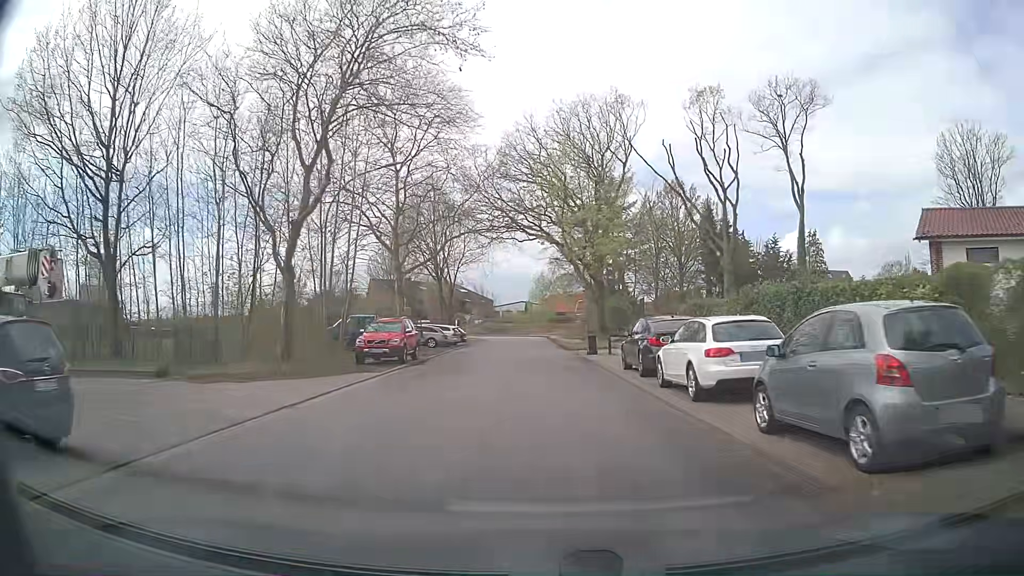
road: residential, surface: asphalt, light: Day
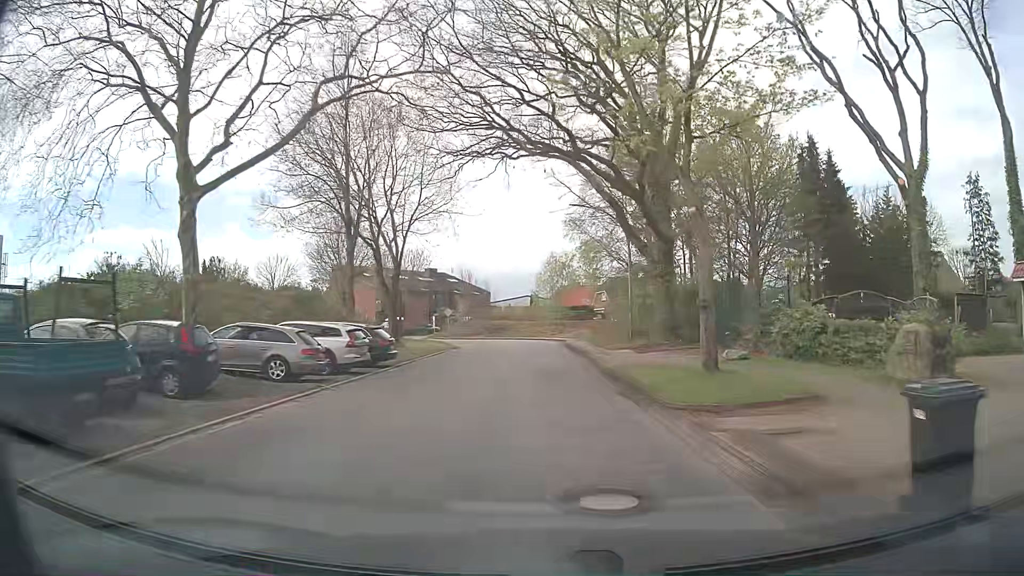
(-0.1, +26.9) m; 0°
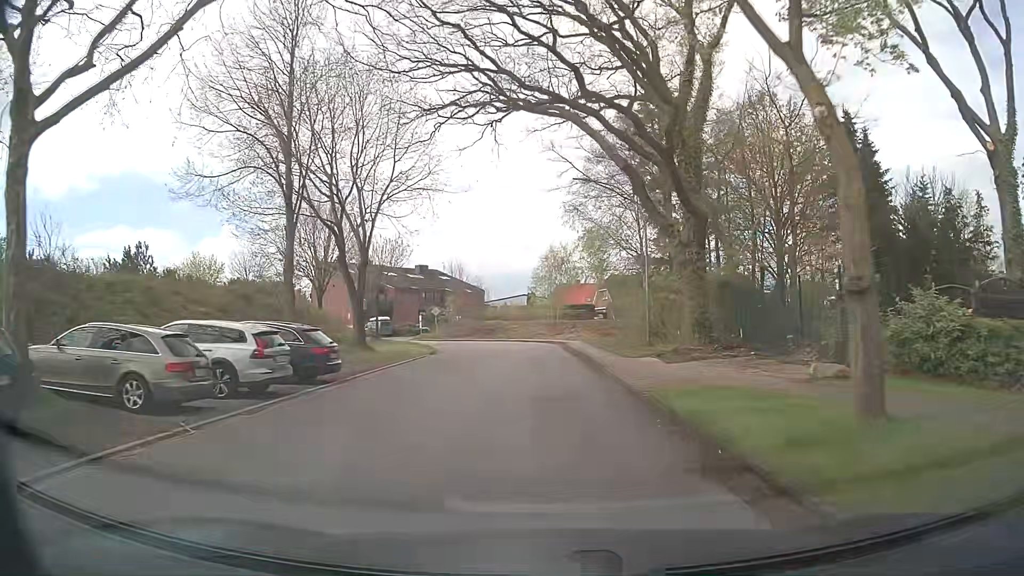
(0.0, +6.4) m; +1°
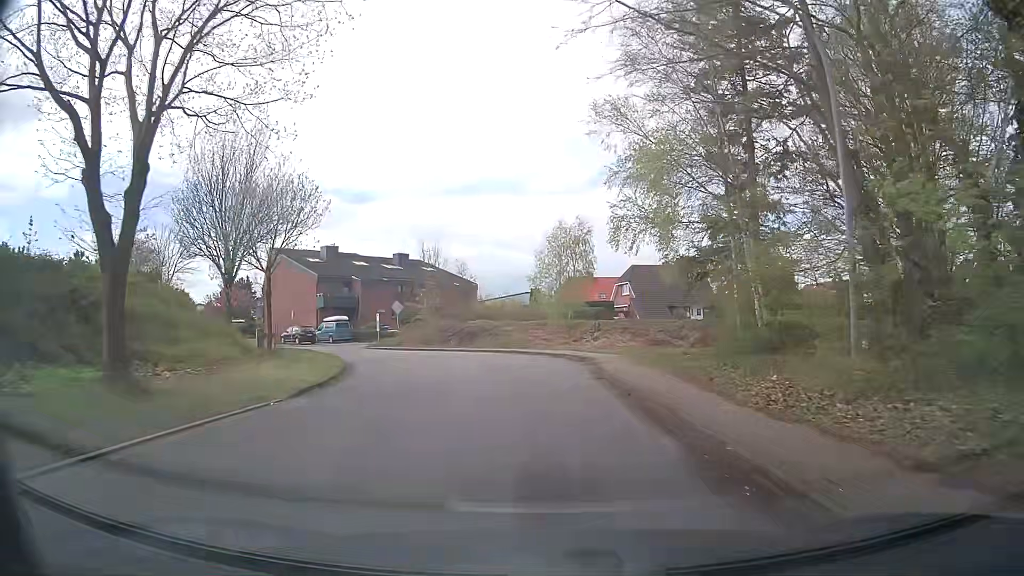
(-0.4, +18.6) m; -1°
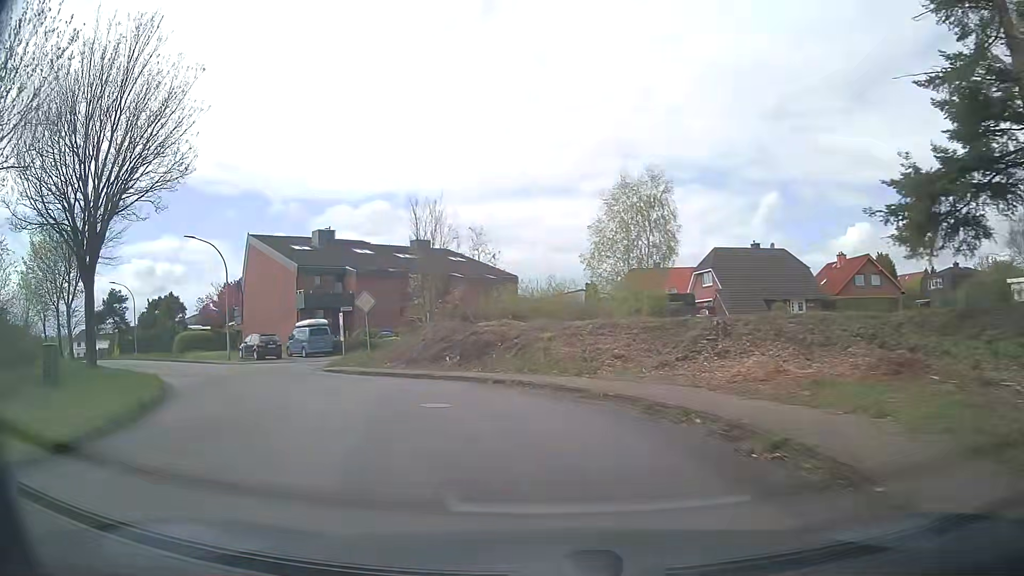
(-0.3, +17.6) m; -4°
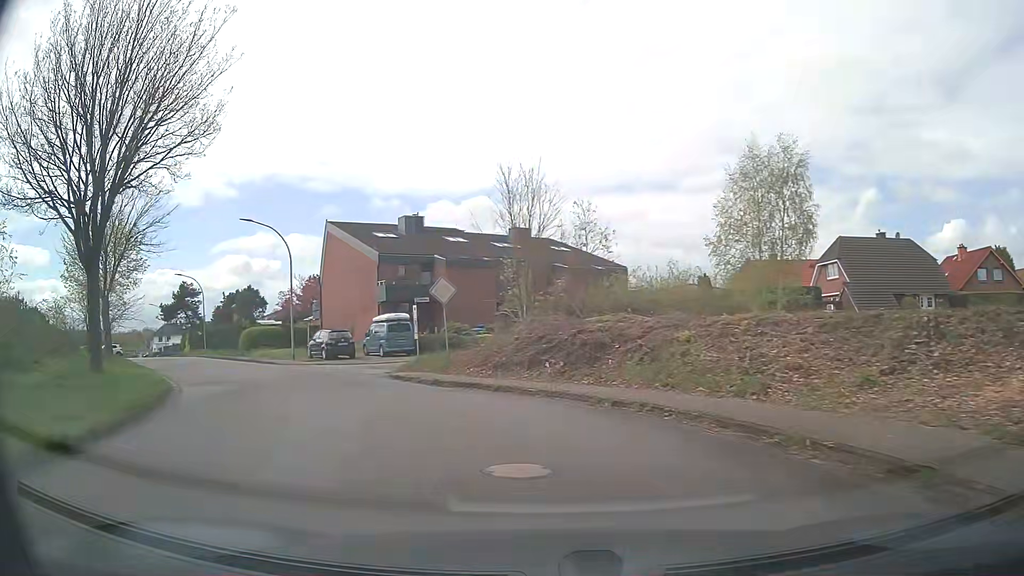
(-0.5, +5.6) m; -9°
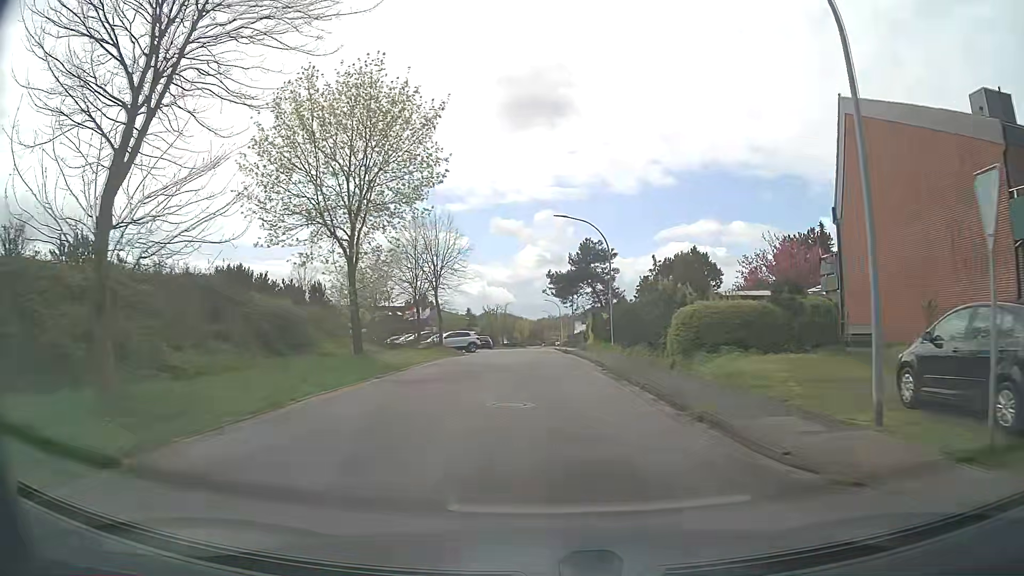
(-10.9, +25.7) m; -39°
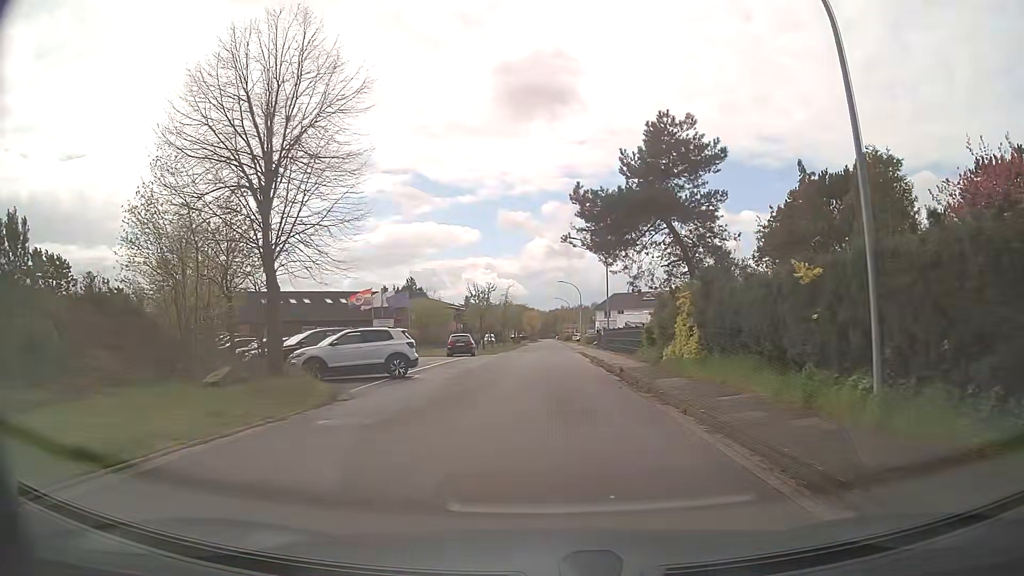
(-0.2, +28.8) m; -2°
(0, +10) (+1, +20) (+1, +30) (+1, +40) (+2, +50) (+2, +60) (+2, +70) (+2, +80) (+3, +90) (+3, +100) m
